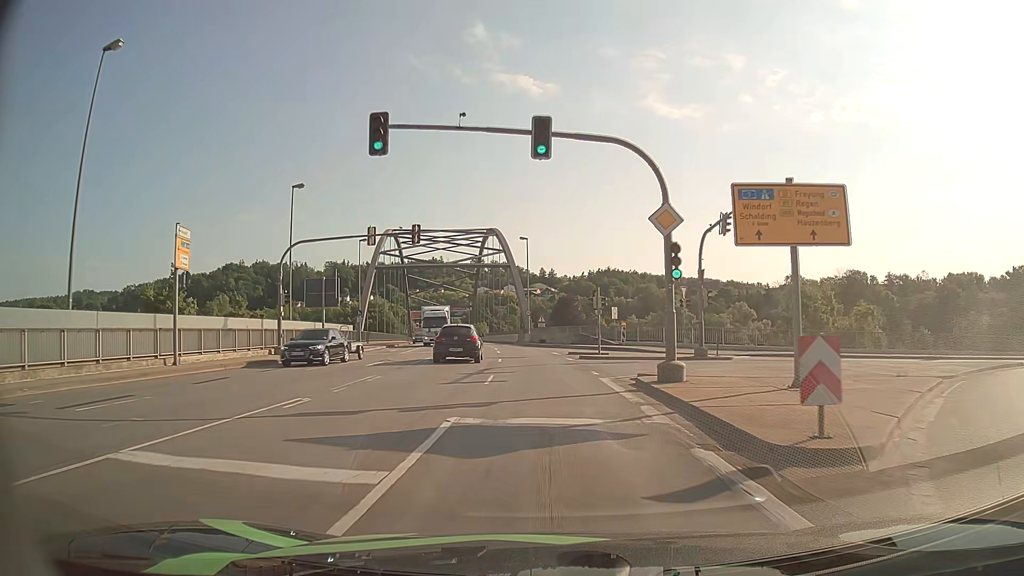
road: primary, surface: asphalt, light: Day
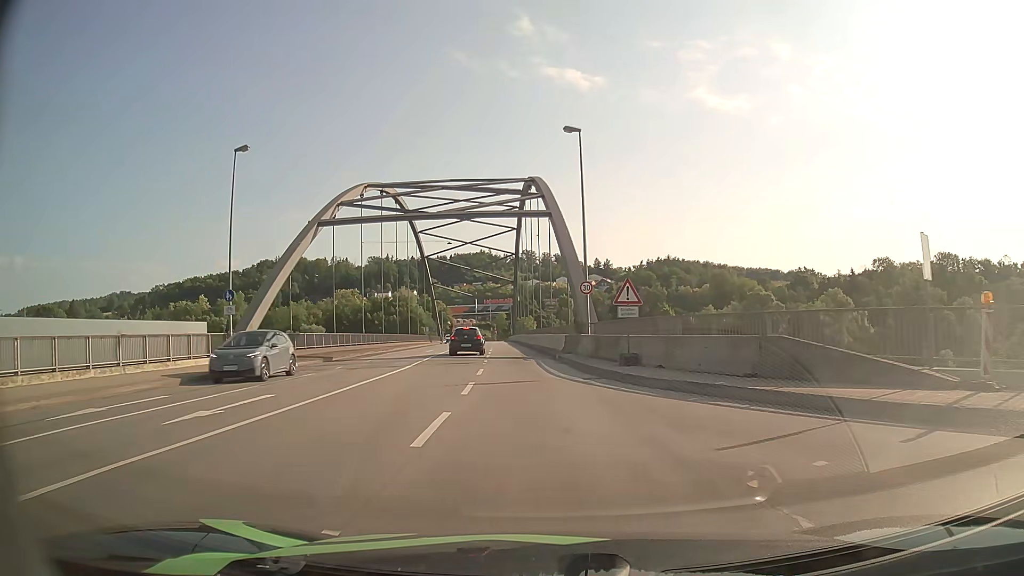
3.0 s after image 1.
(-1.2, +35.9) m; -5°
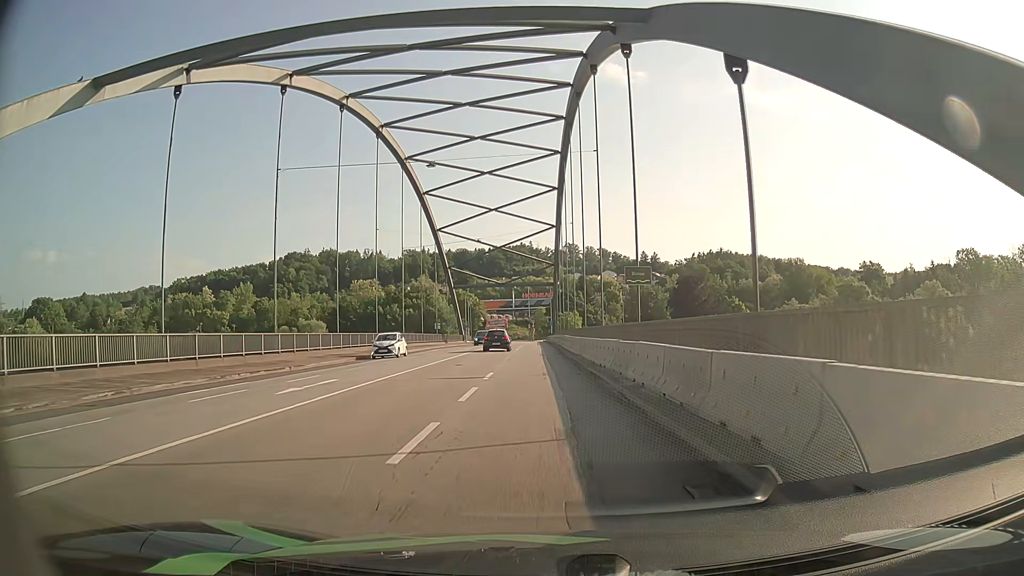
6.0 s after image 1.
(-1.3, +30.9) m; -3°
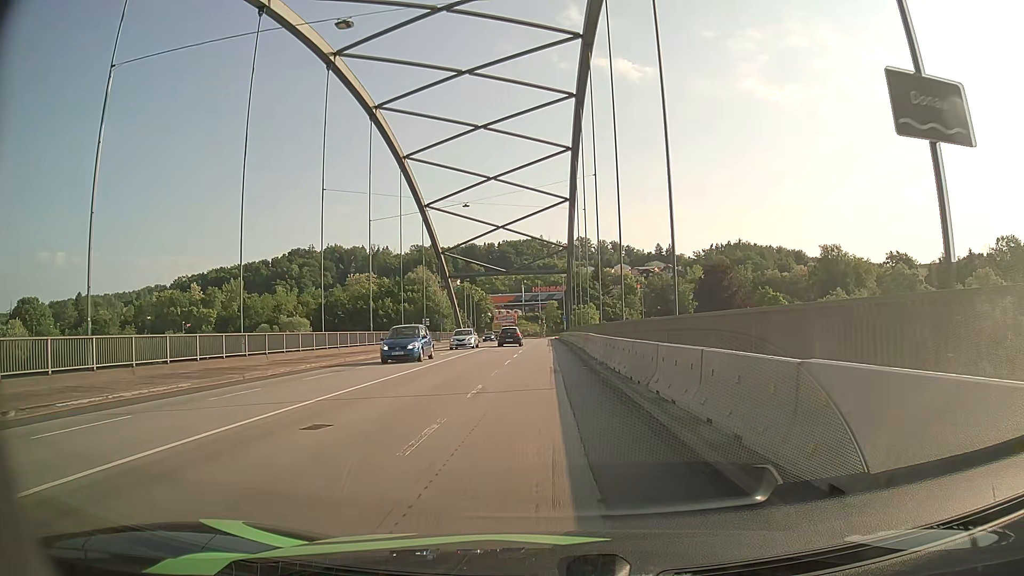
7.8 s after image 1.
(-0.2, +17.5) m; -1°
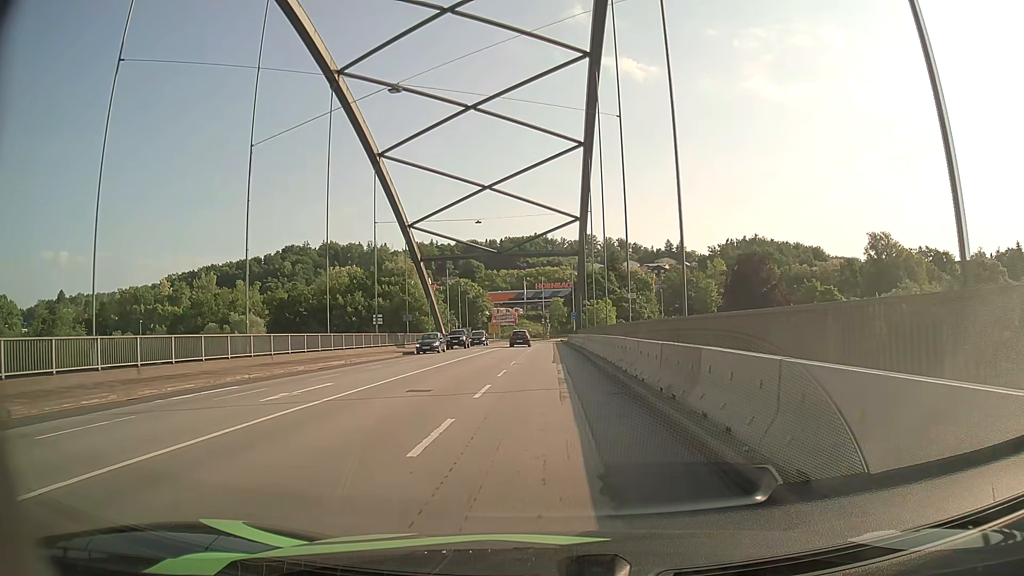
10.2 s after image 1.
(-0.4, +24.3) m; -1°
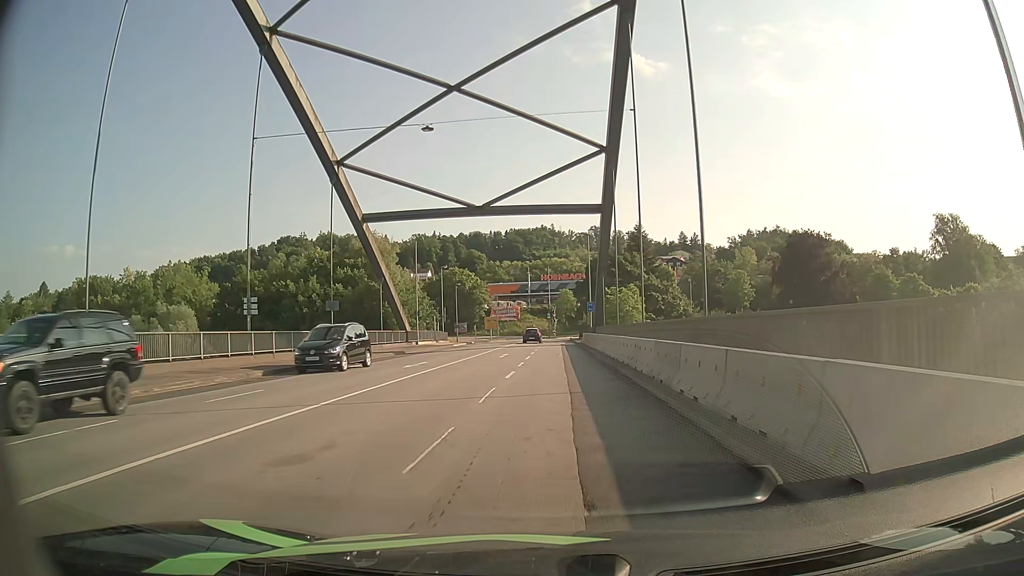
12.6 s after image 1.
(0.0, +25.1) m; 0°
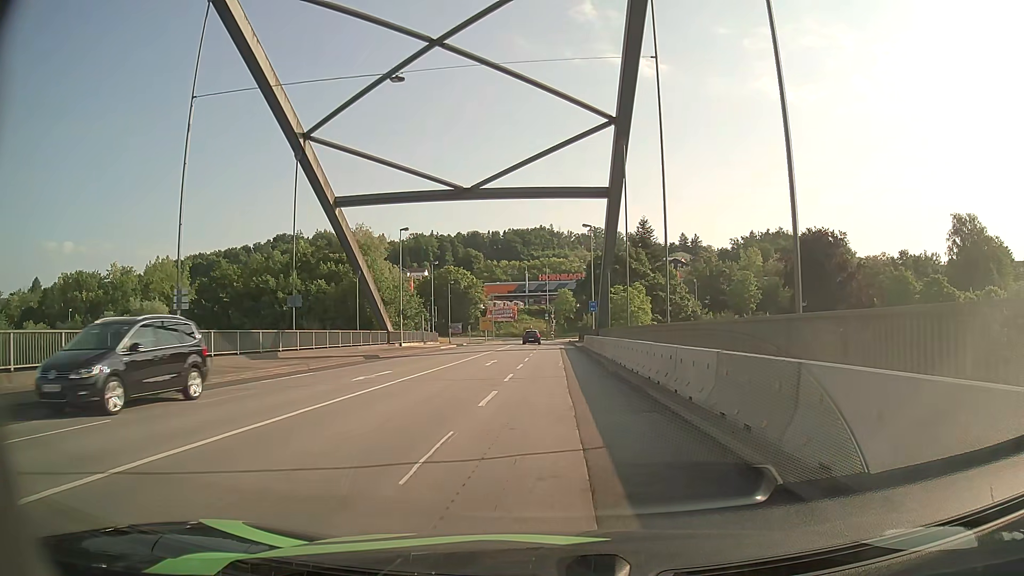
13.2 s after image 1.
(0.0, +6.3) m; 0°
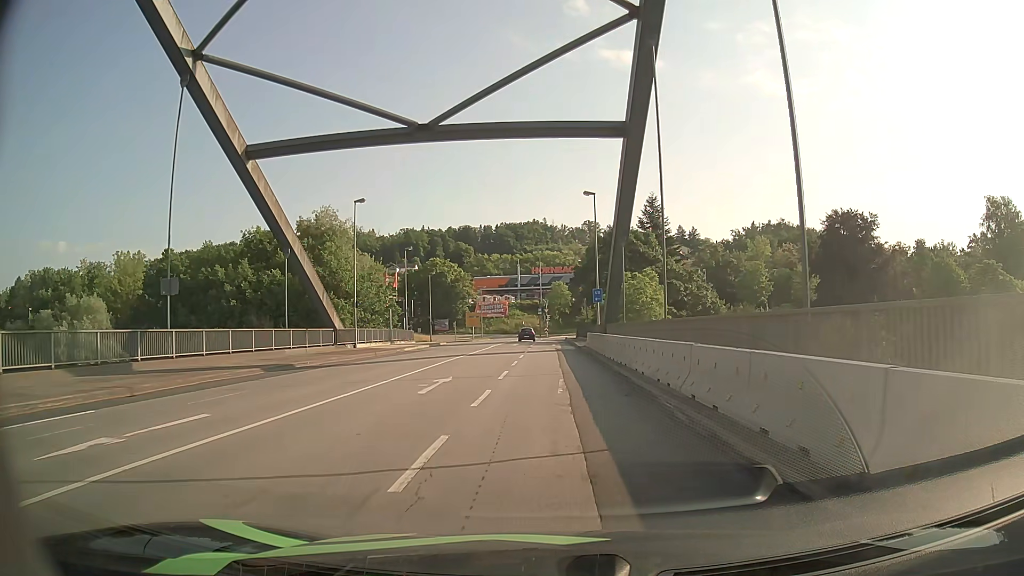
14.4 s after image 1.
(+0.1, +12.4) m; +1°
(0, +10) (0, +20) (0, +30) (0, +40) (0, +50) (0, +60) (0, +70) (0, +80) (+1, +90) (+3, +100) m
